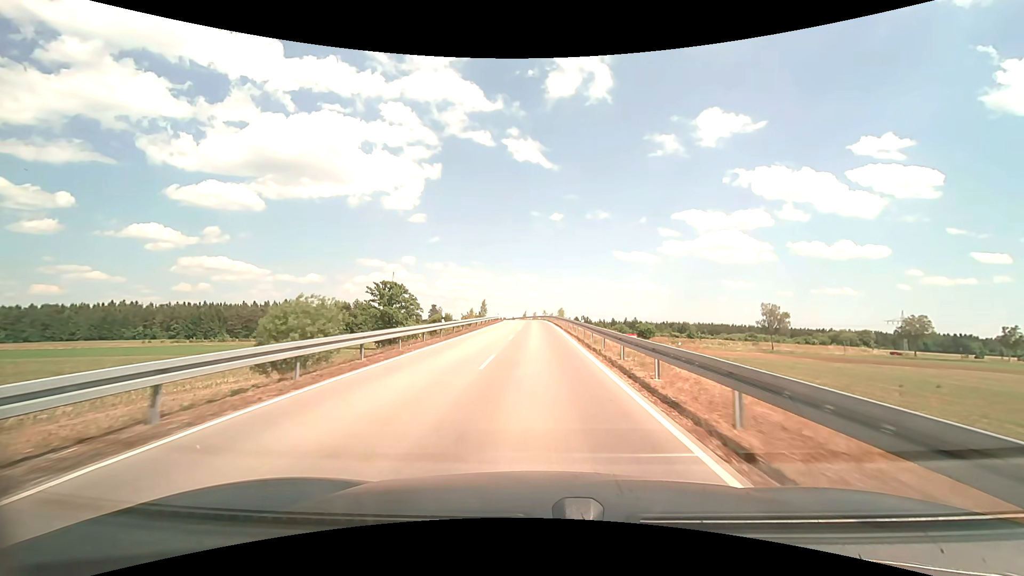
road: unclassified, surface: asphalt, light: Day
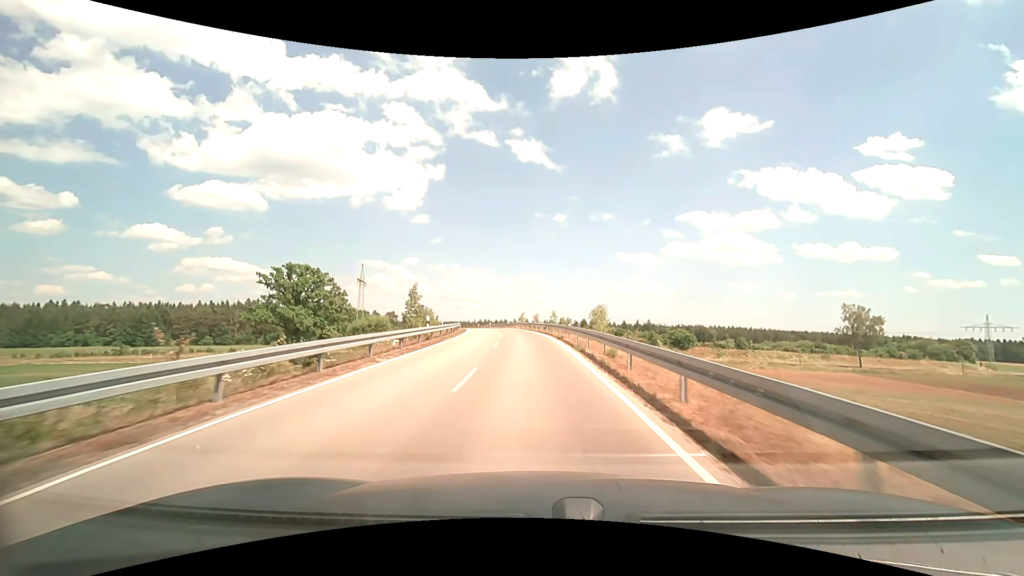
(+0.1, +51.1) m; 0°
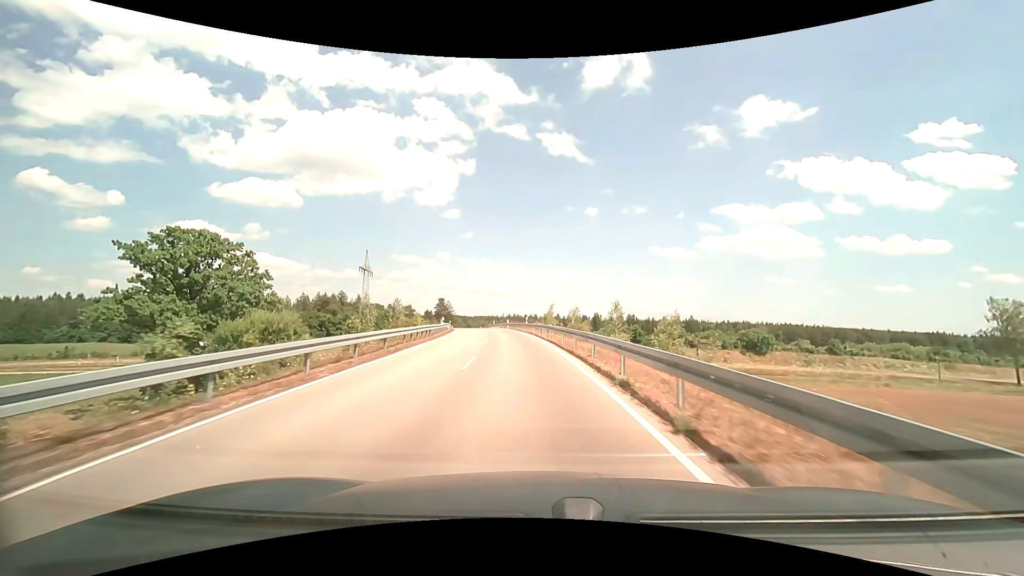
(-0.7, +32.4) m; -3°
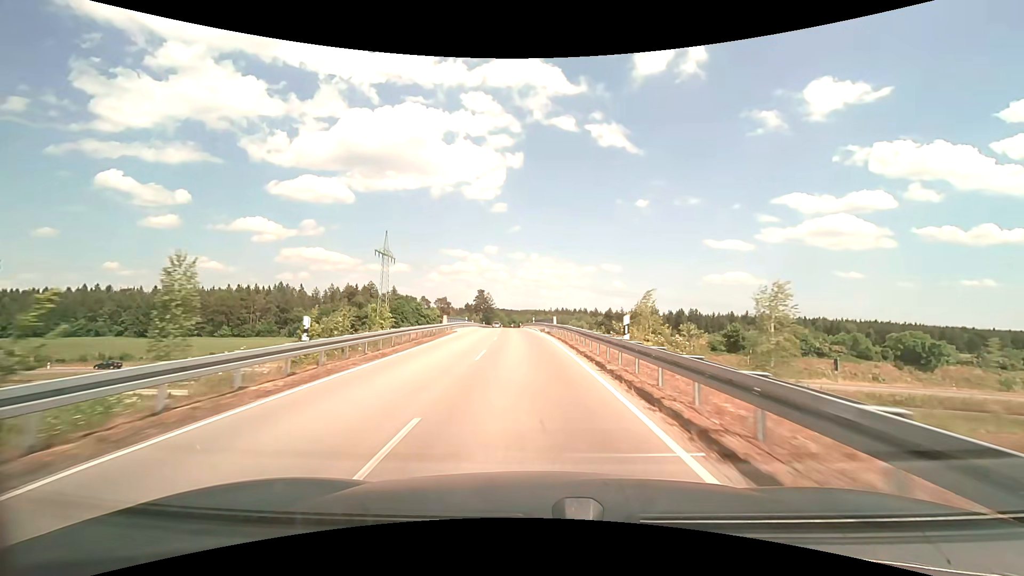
(-1.8, +33.6) m; -6°
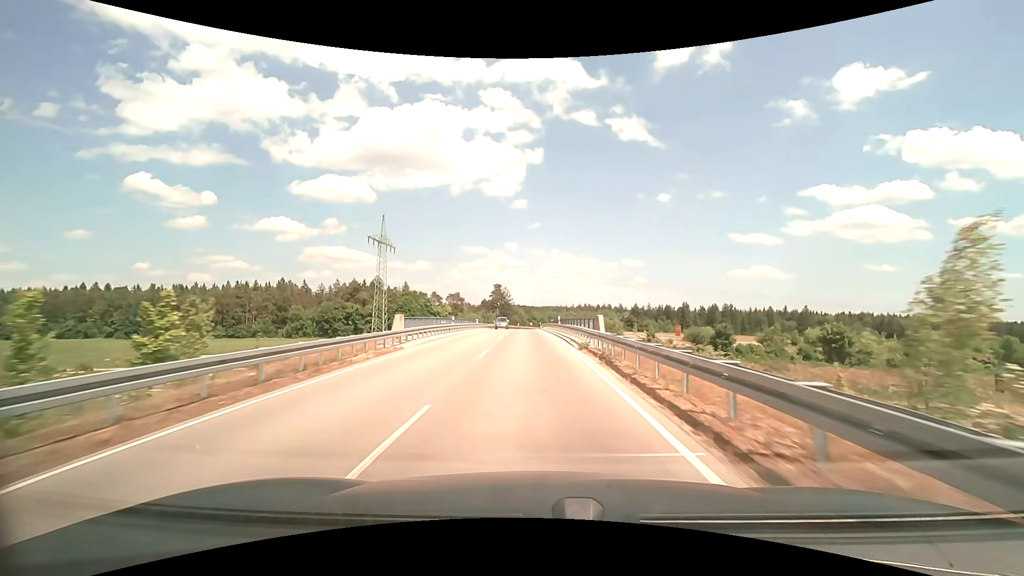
(-0.5, +23.0) m; -2°
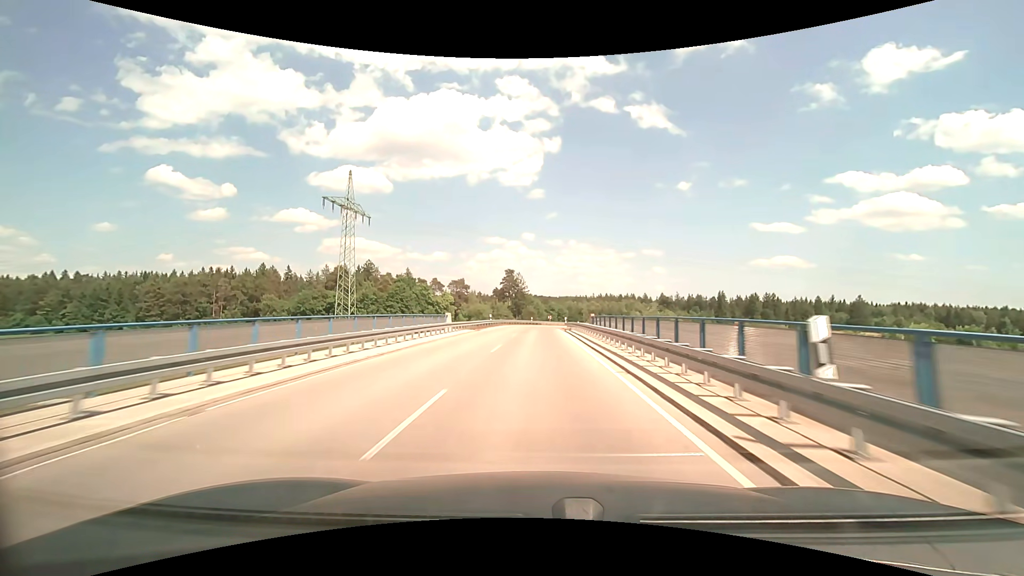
(-0.7, +34.7) m; -2°
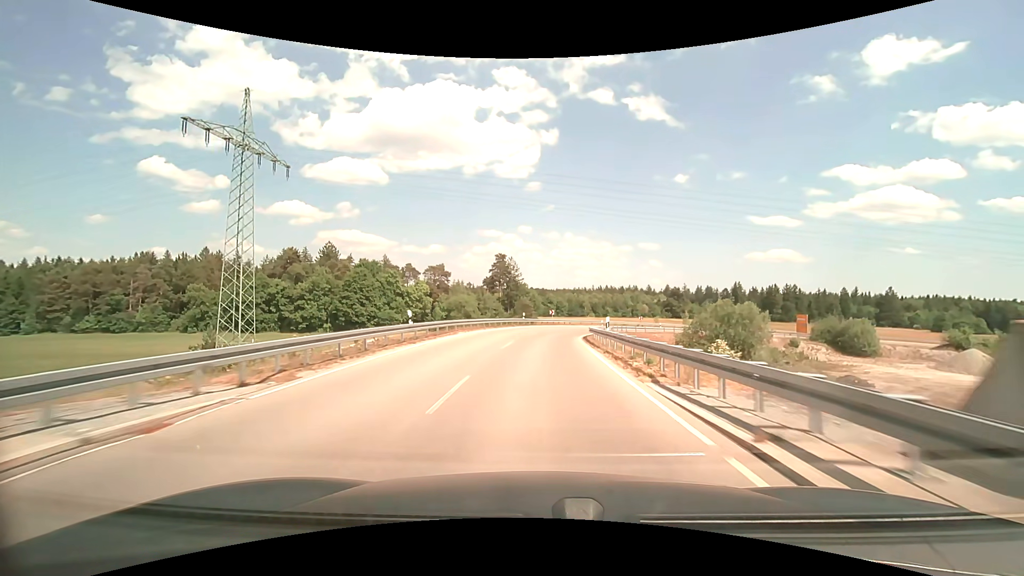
(+0.1, +33.8) m; +1°
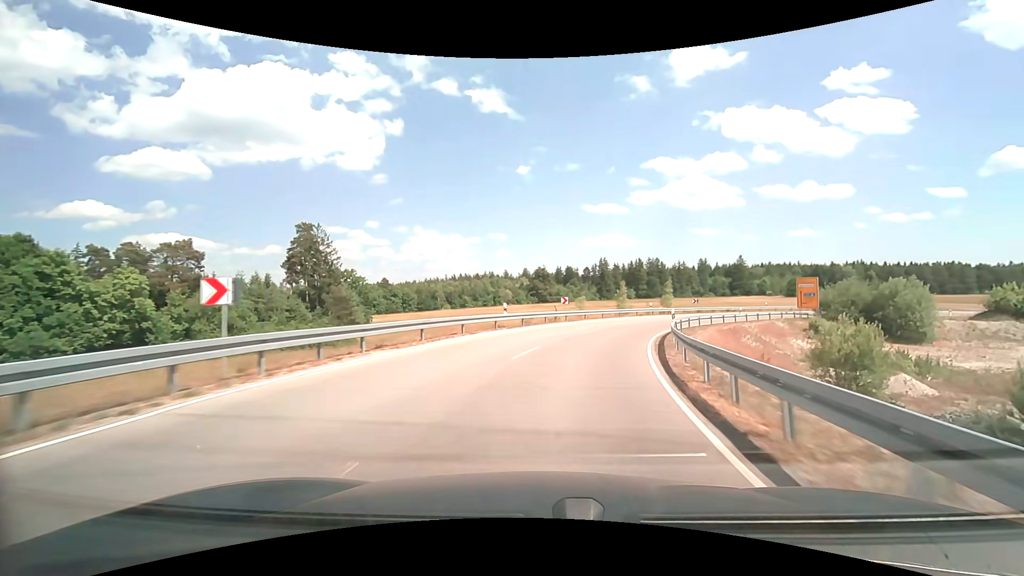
(+4.7, +53.2) m; +16°
(+1, +10) (+3, +20) (+6, +29) (+10, +38) (+15, +47) (+21, +55) (+28, +62) (+35, +69) (+43, +75) (+52, +80) m
